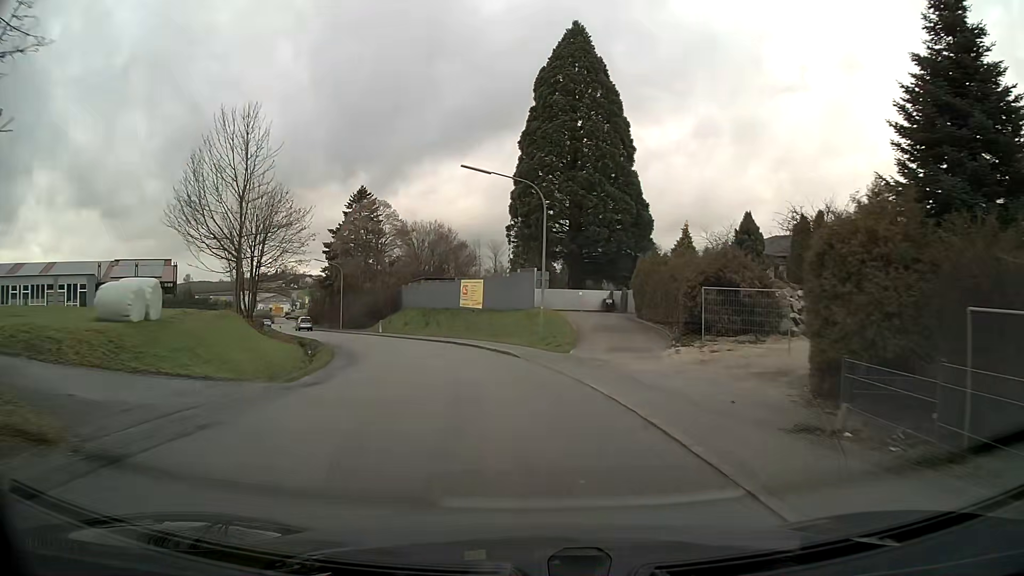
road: tertiary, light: Day
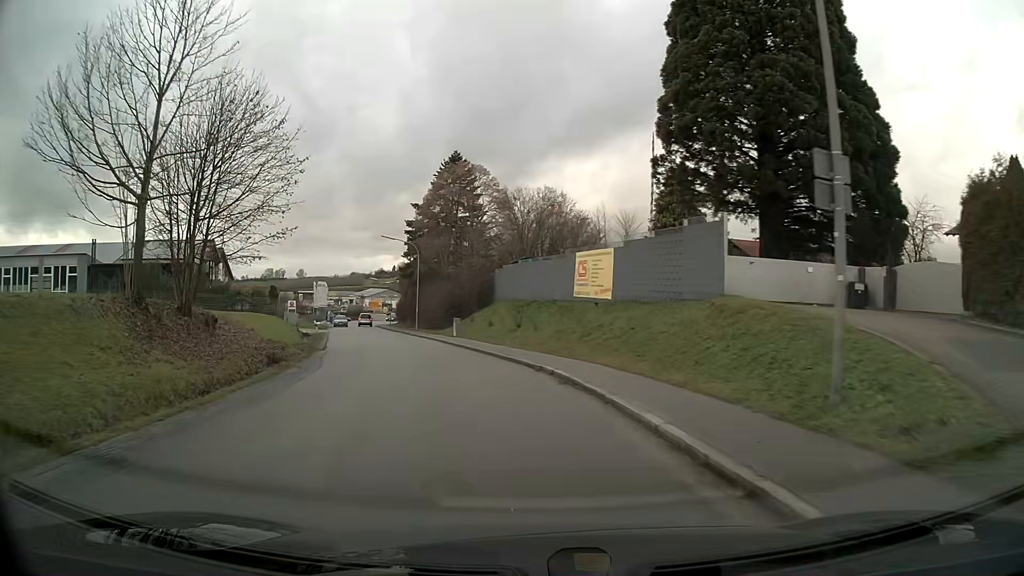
(-1.7, +20.7) m; -11°
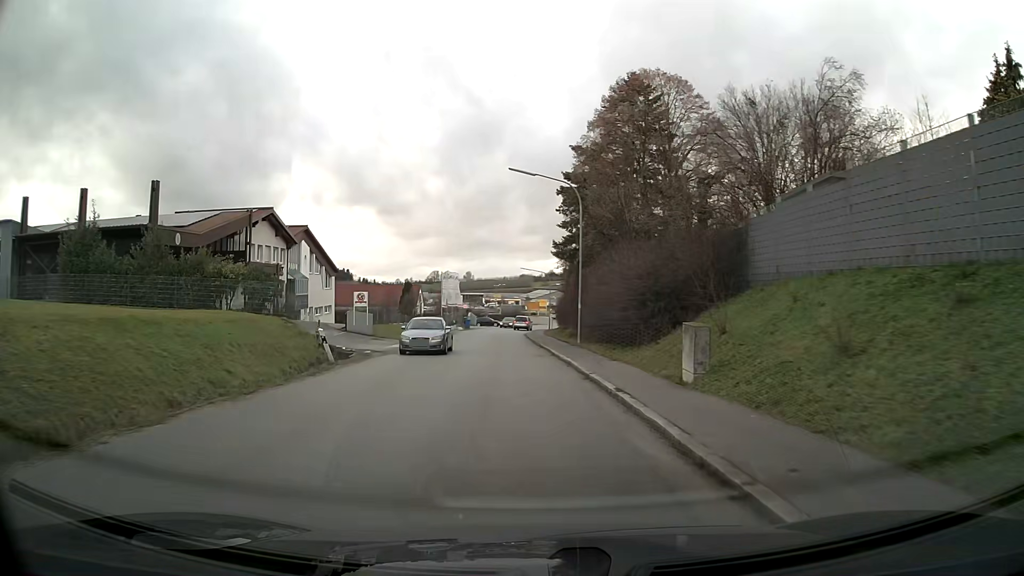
(-3.7, +27.9) m; -13°
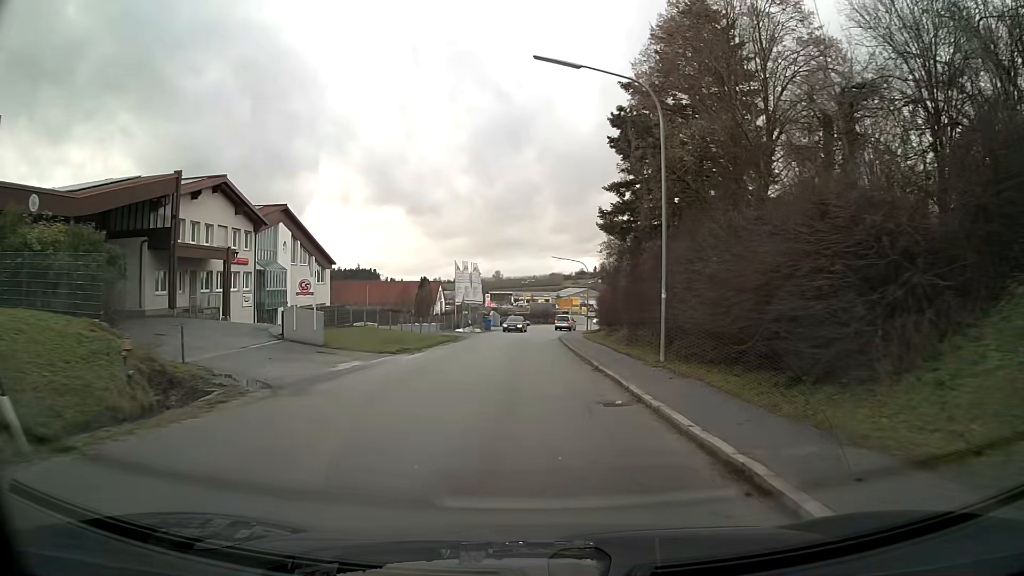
(-0.2, +14.2) m; -2°
(0, +10) (0, +20) (0, +30) (0, +40) (0, +50) (+1, +60) (+2, +70) (+4, +80) (+6, +89) (+1, +97) m
